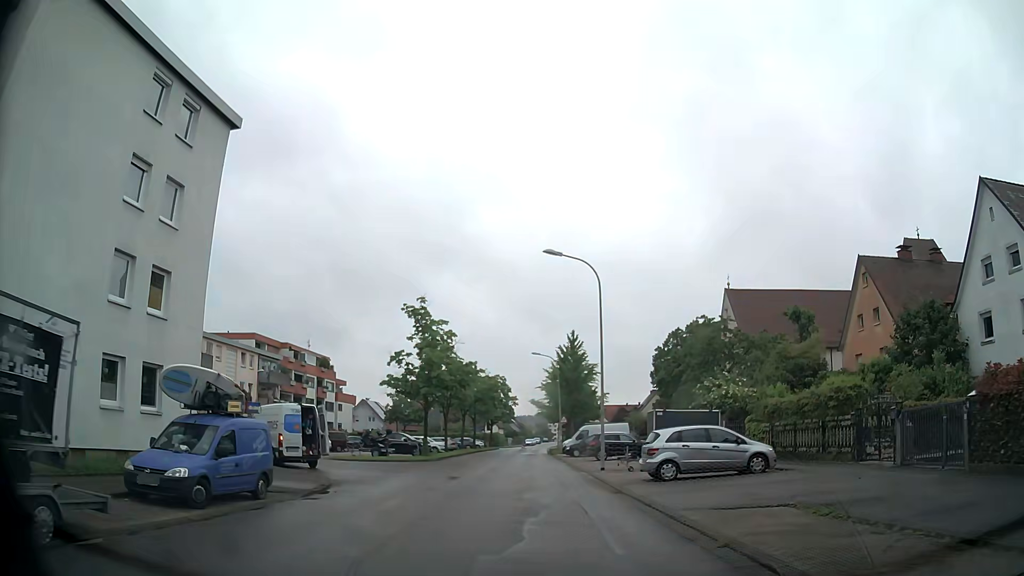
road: residential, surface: asphalt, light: Day
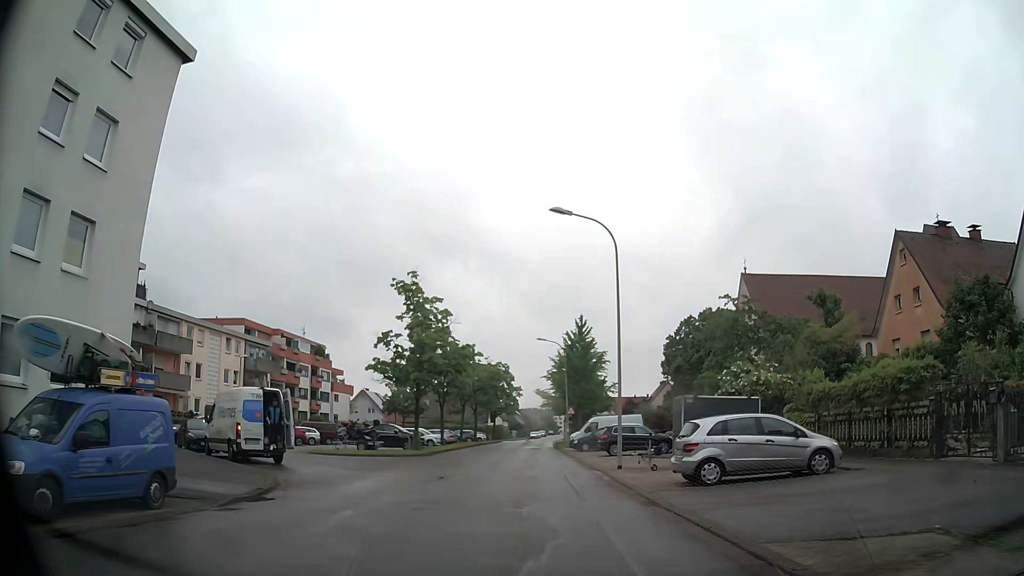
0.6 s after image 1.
(-0.1, +4.5) m; -1°
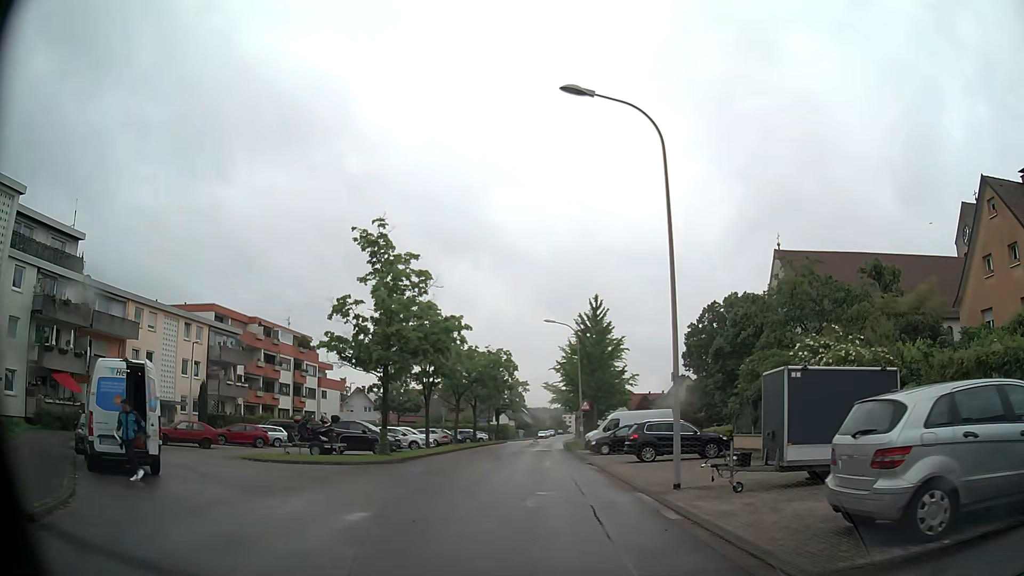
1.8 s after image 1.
(0.0, +9.0) m; 0°
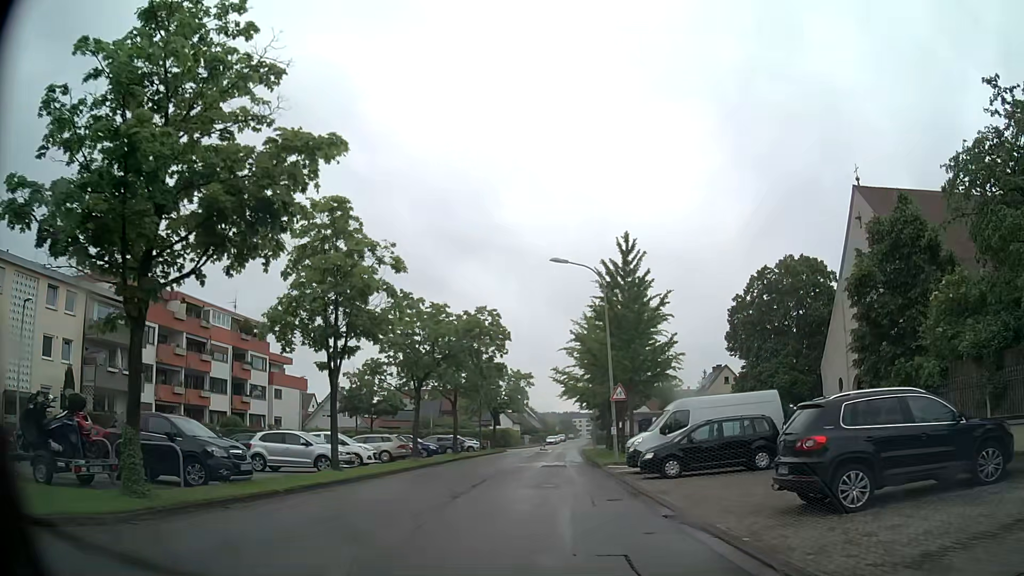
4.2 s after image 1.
(-0.2, +17.9) m; 0°
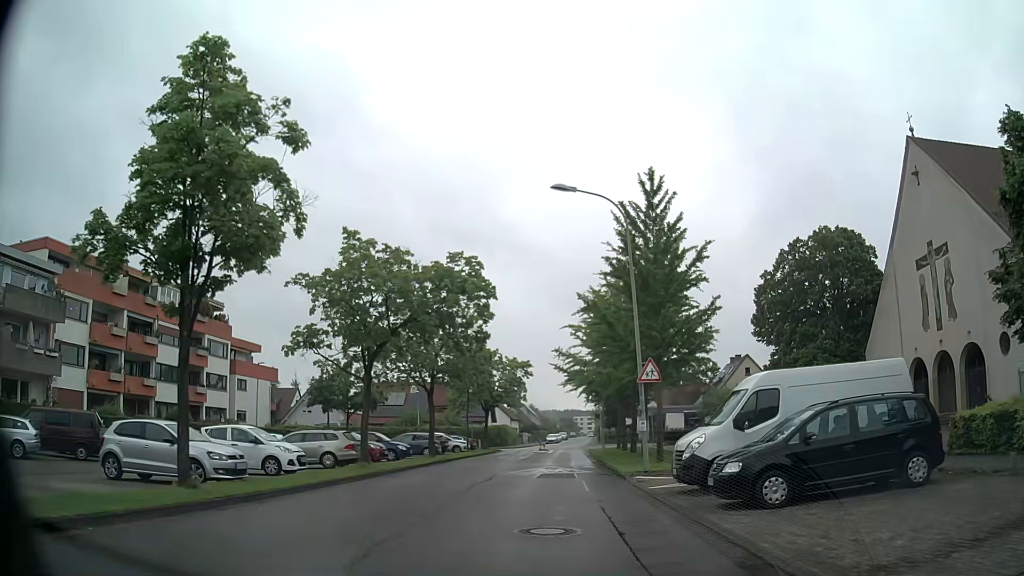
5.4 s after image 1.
(-0.1, +8.9) m; -1°
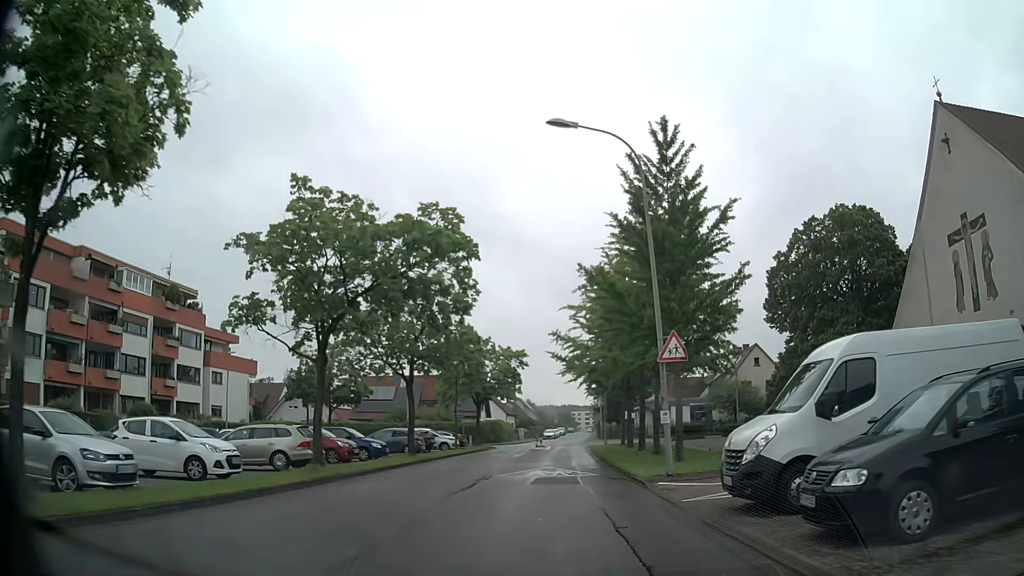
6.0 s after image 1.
(0.0, +4.5) m; 0°
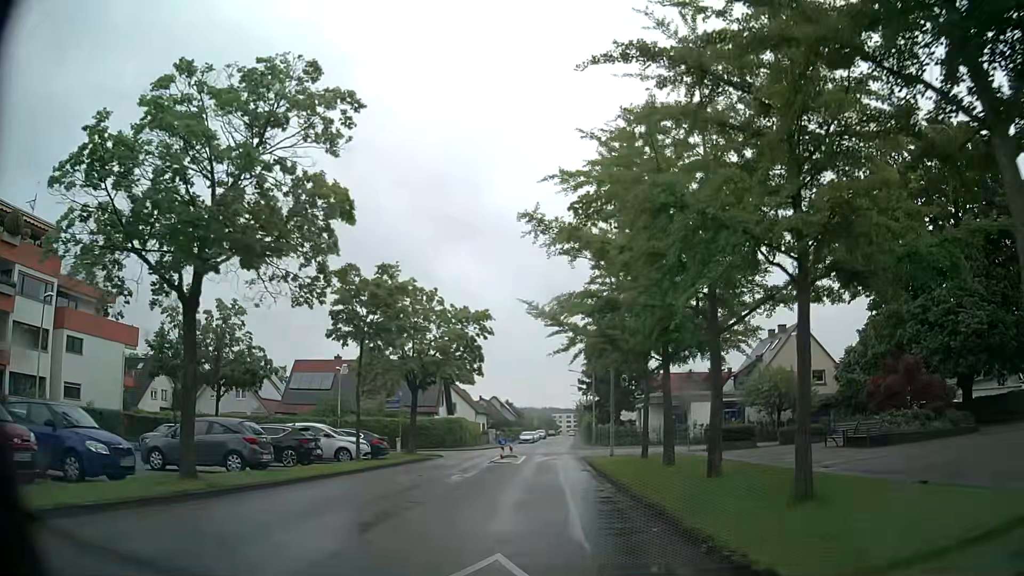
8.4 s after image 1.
(+0.4, +17.9) m; +2°
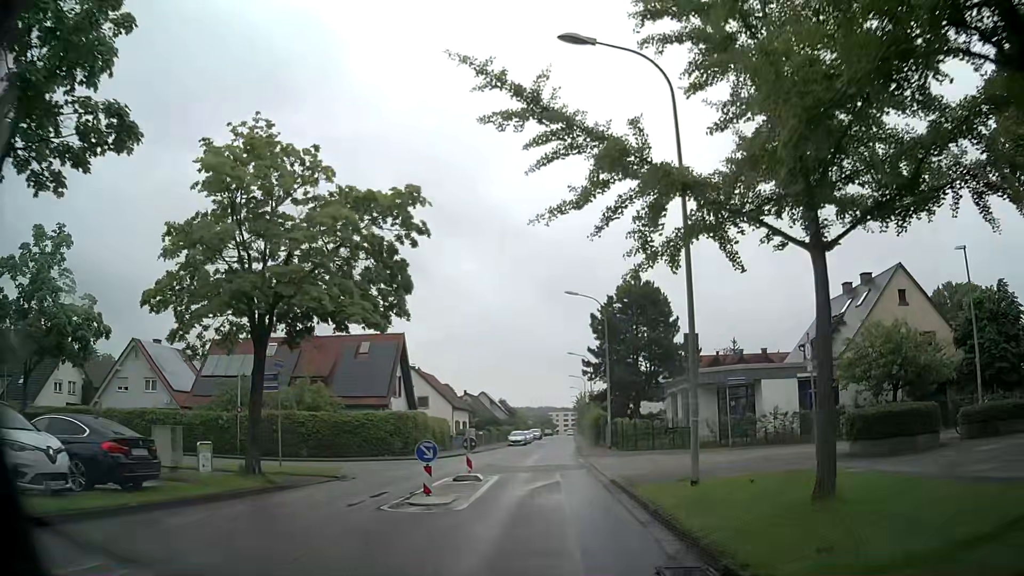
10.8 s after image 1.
(+0.3, +17.9) m; +1°
(0, +10) (0, +20) (0, +30) (0, +40) (0, +50) (0, +60) (+1, +70) (+1, +80) (+2, +90) (+2, +100) m
